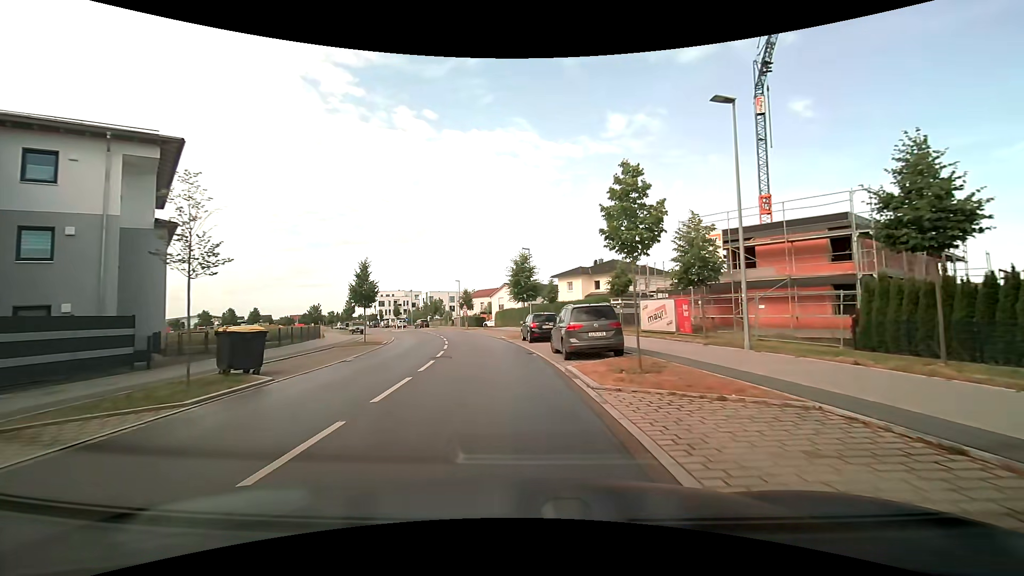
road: tertiary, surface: asphalt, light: Day
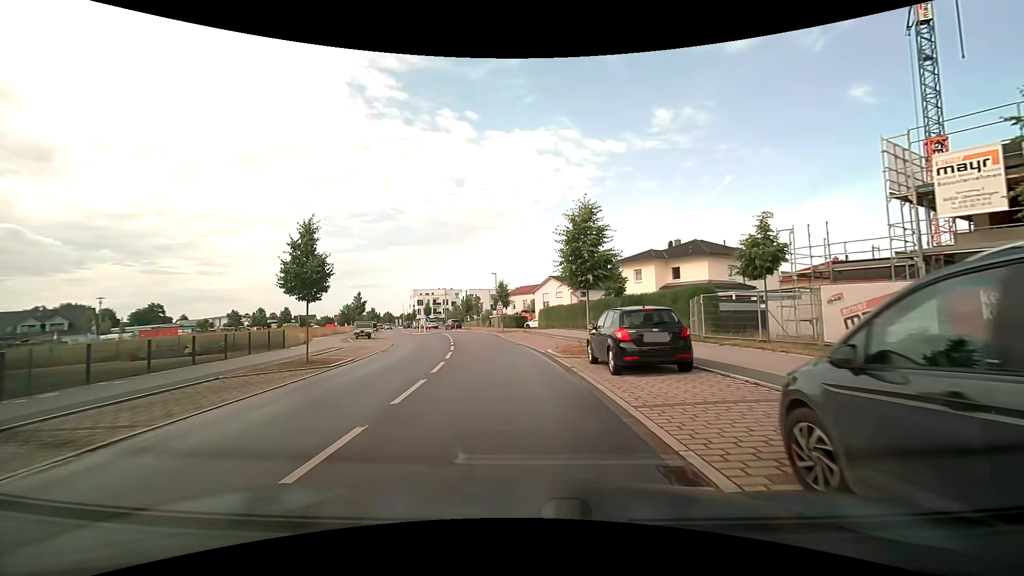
(-0.7, +14.1) m; -5°
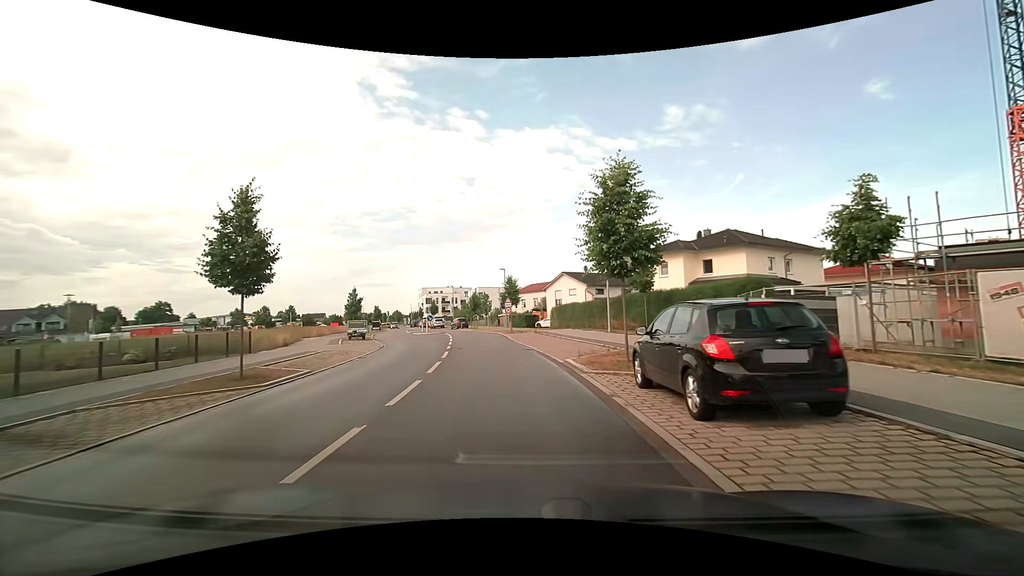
(-0.1, +4.8) m; -2°
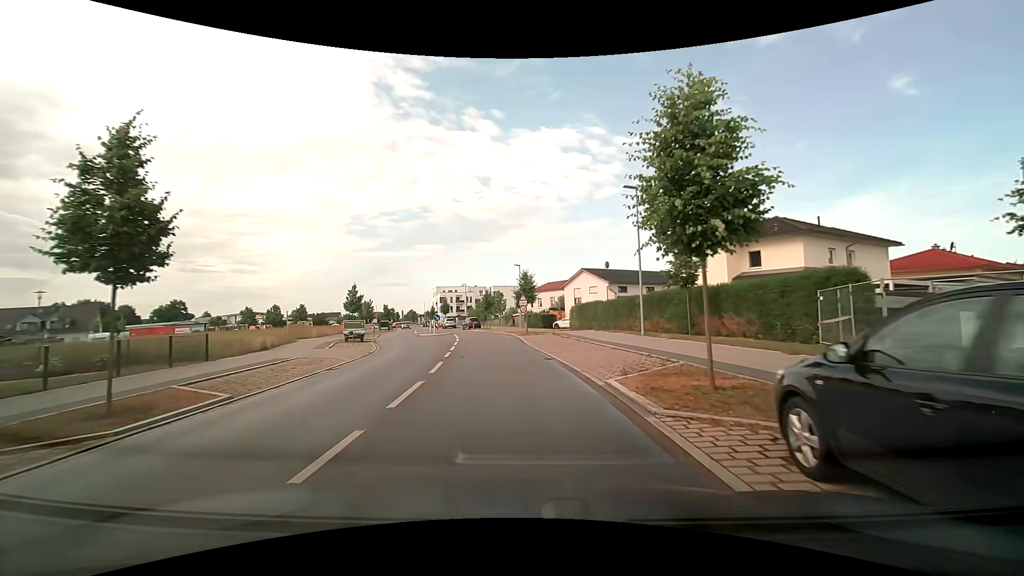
(0.0, +4.8) m; -1°
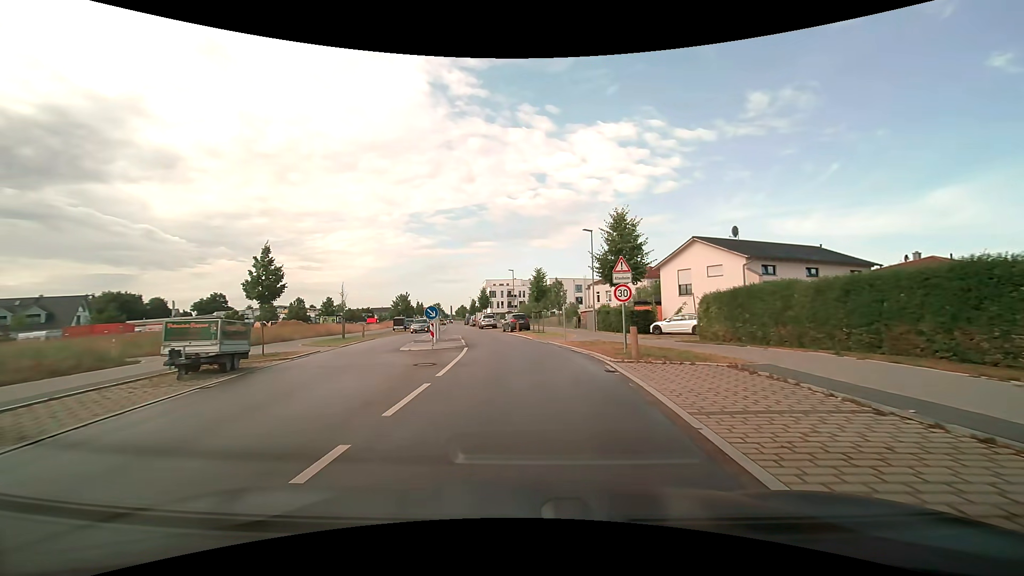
(-1.6, +23.5) m; -7°
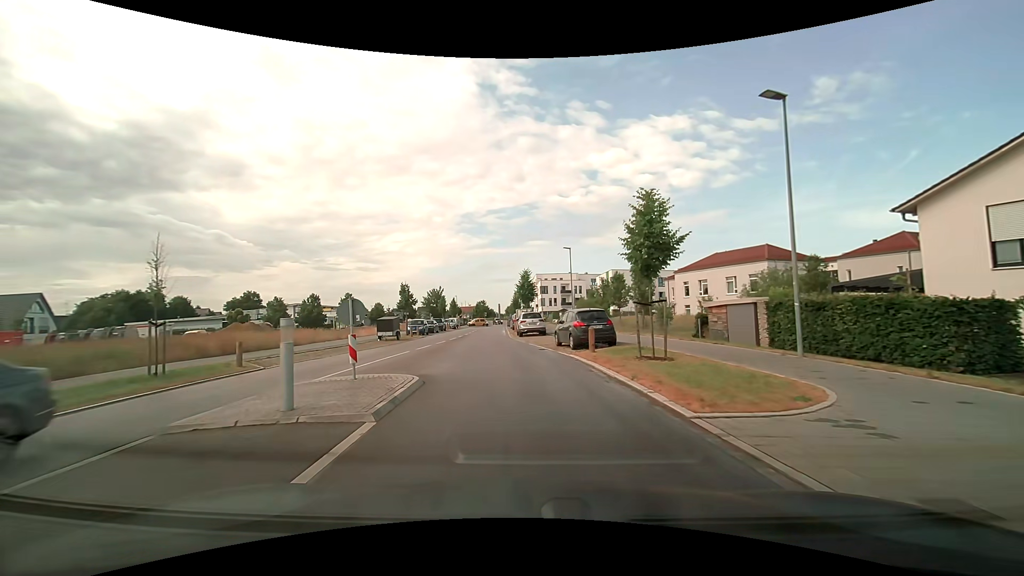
(-1.0, +23.3) m; -6°
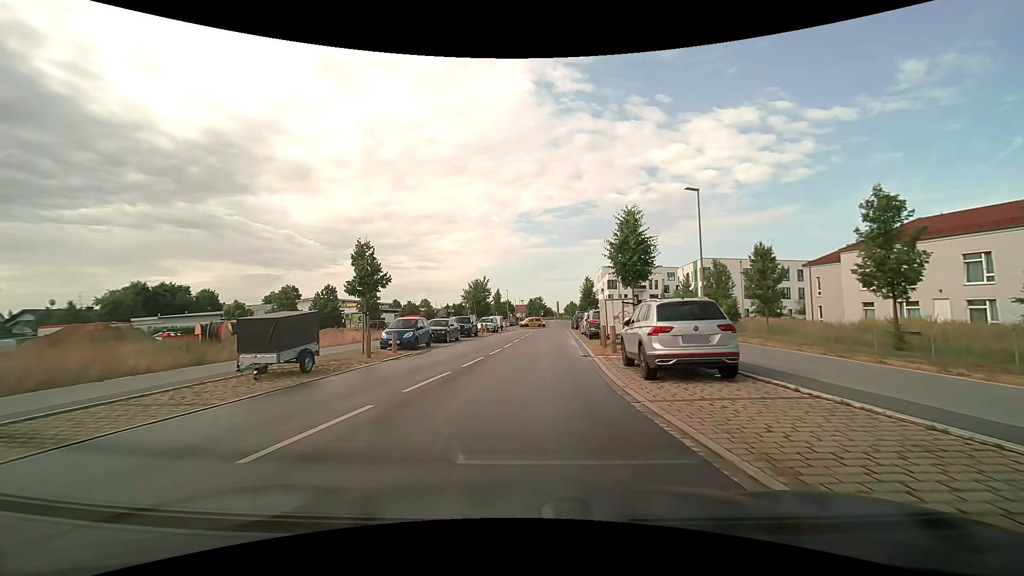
(-1.7, +23.2) m; -7°
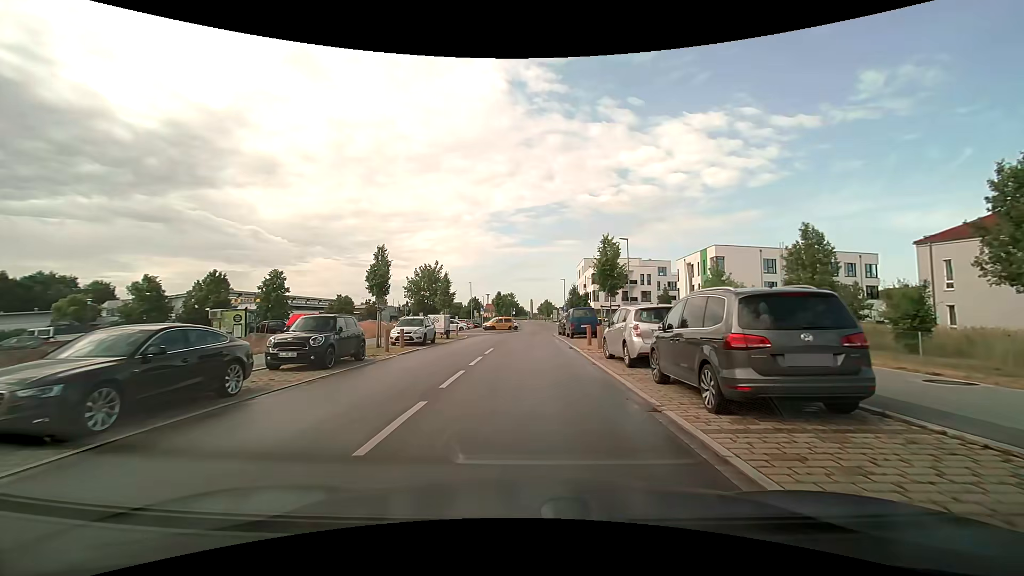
(+0.6, +22.2) m; +3°
(0, +10) (0, +20) (0, +30) (+1, +40) (+1, +50) (+3, +60) (+4, +70) (+4, +80) (+4, +90) (+4, +100) m
